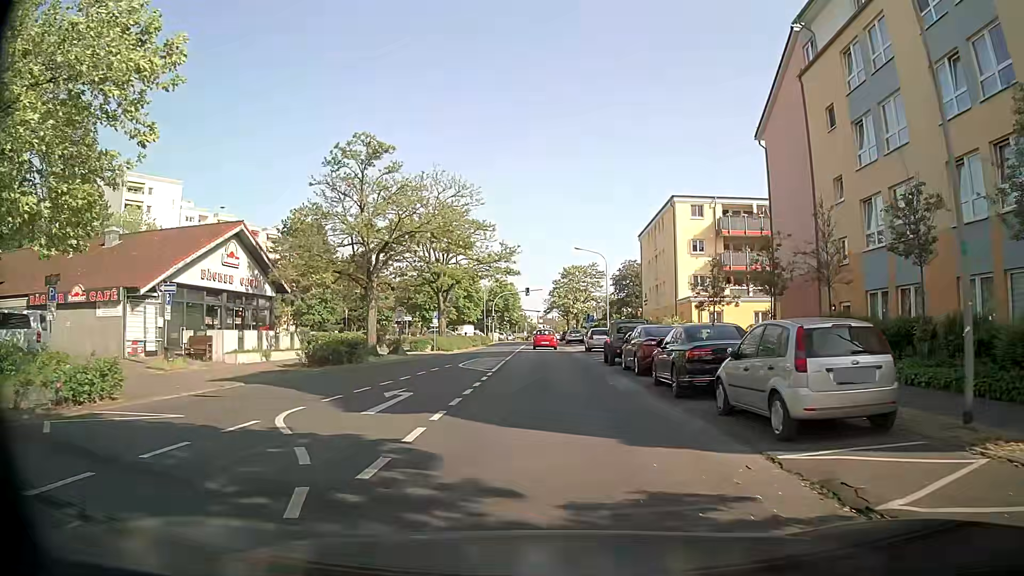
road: tertiary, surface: asphalt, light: Day
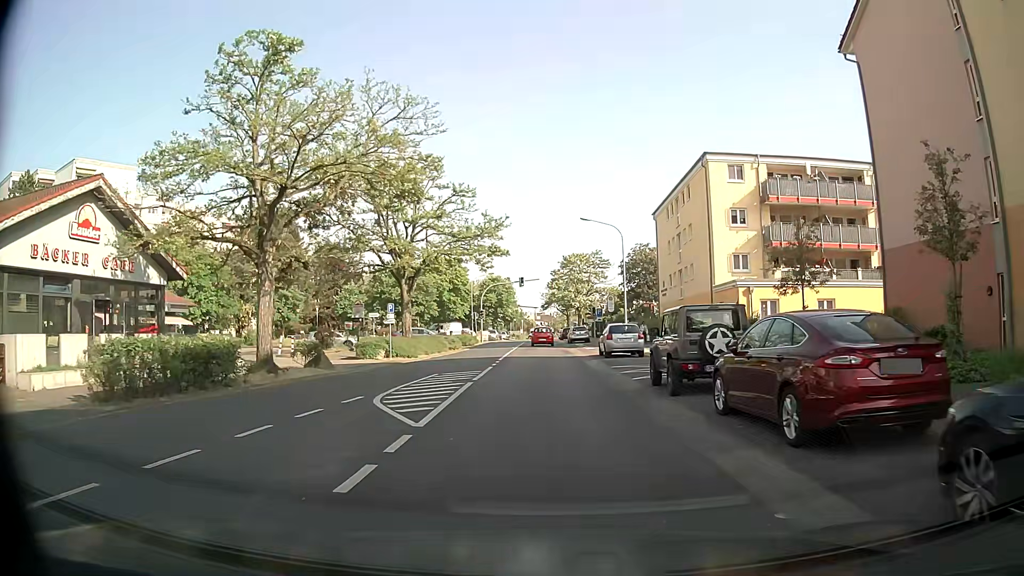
(-0.2, +12.7) m; -2°
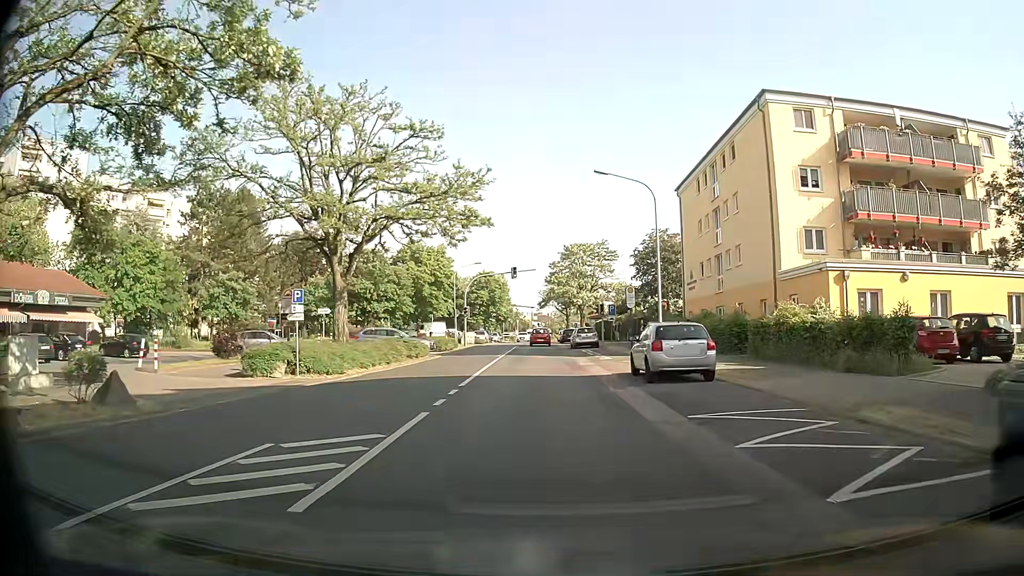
(+0.1, +12.5) m; 0°
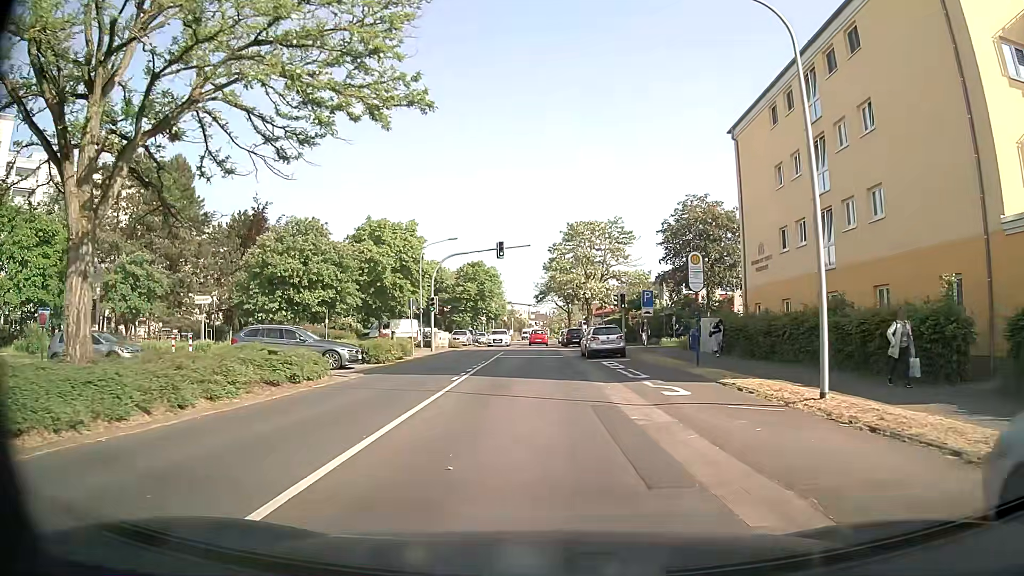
(+0.1, +16.4) m; 0°
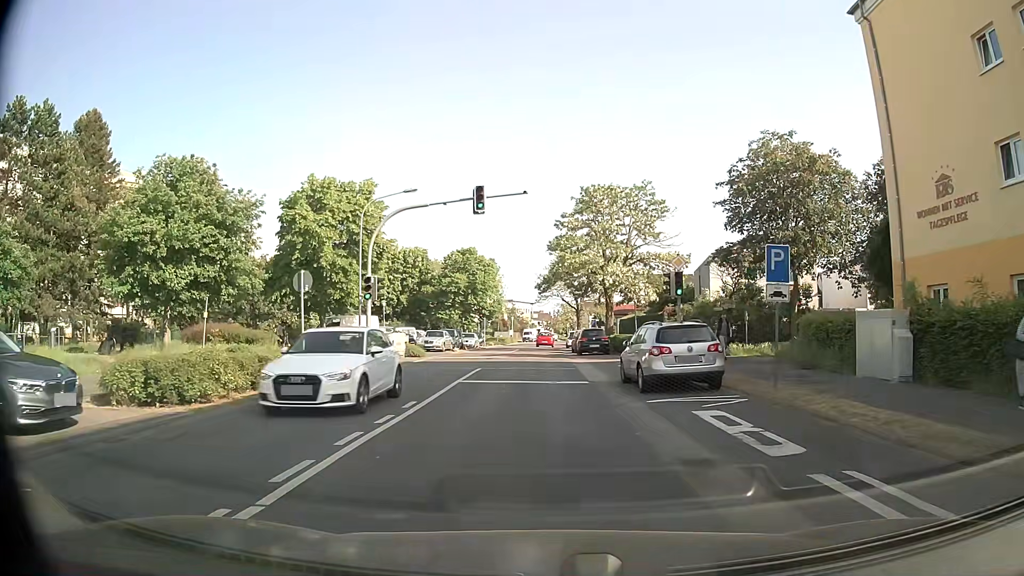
(+0.1, +16.2) m; 0°
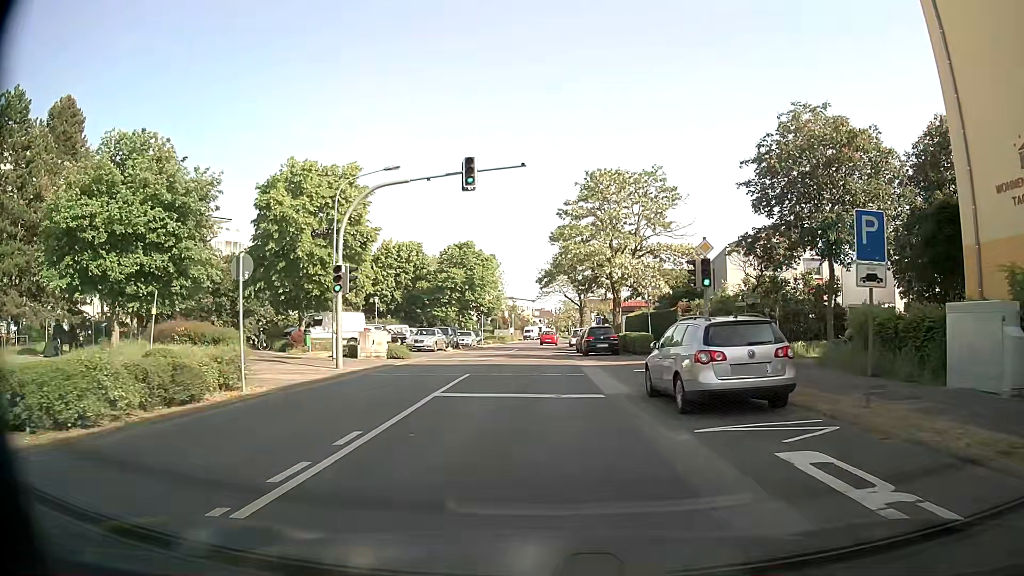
(0.0, +4.0) m; +1°
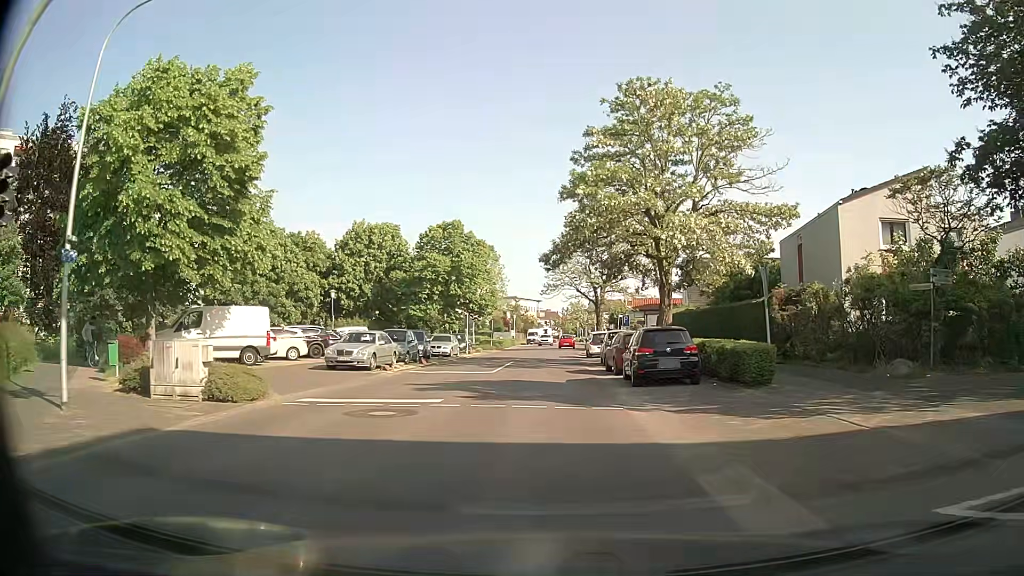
(-0.2, +16.2) m; -1°
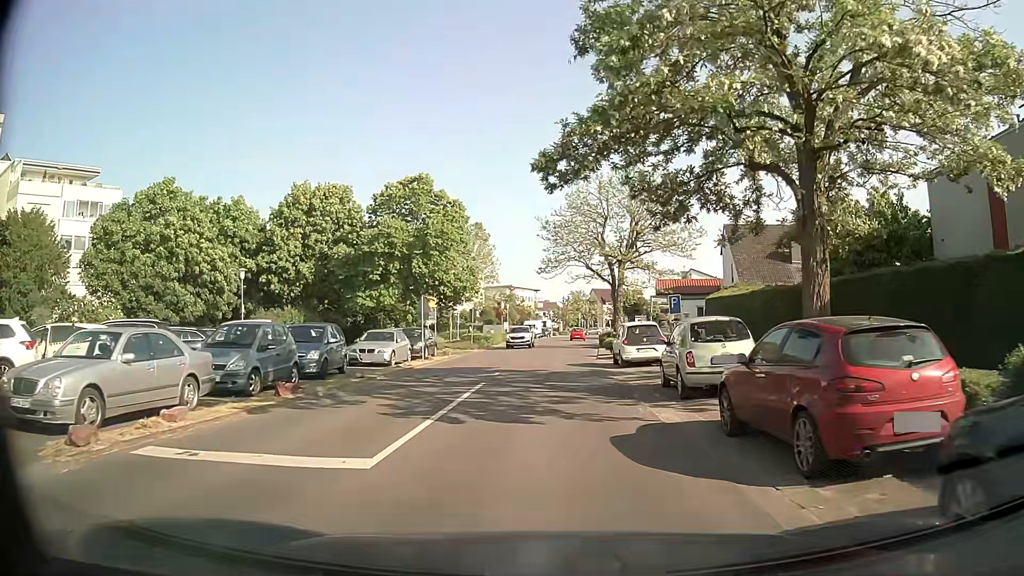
(-0.1, +16.5) m; 0°
(0, +10) (0, +20) (+1, +30) (+1, +40) (+2, +50) (+2, +60) (+3, +70) (+4, +80) (+4, +90) (+6, +100) m
